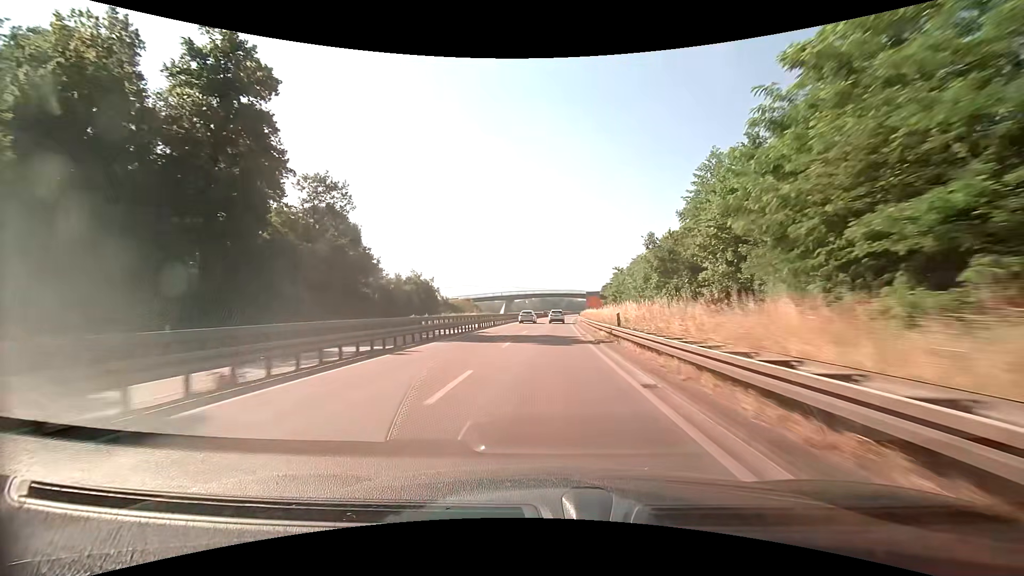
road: trunk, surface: asphalt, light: Day
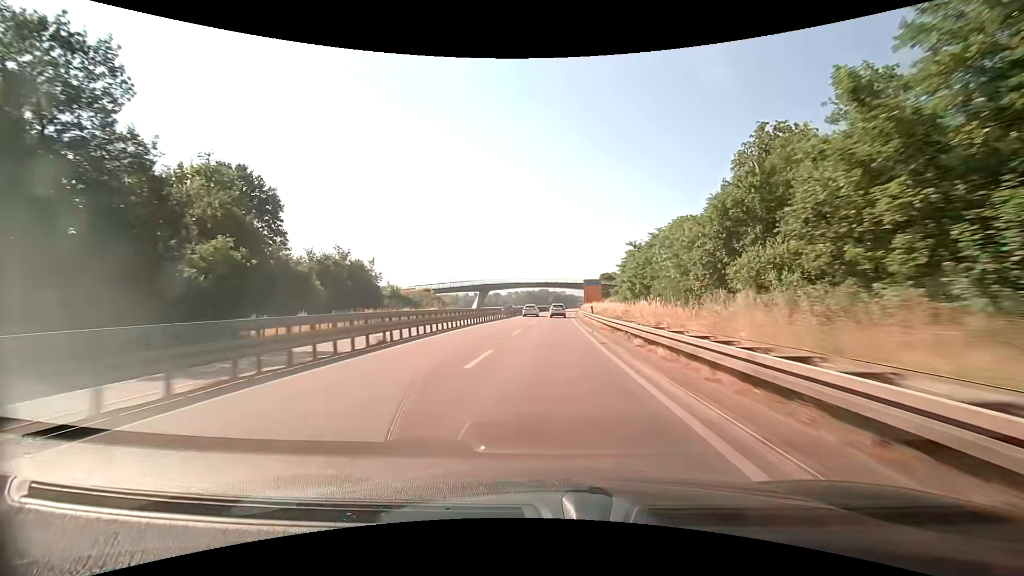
(+0.4, +32.6) m; +1°
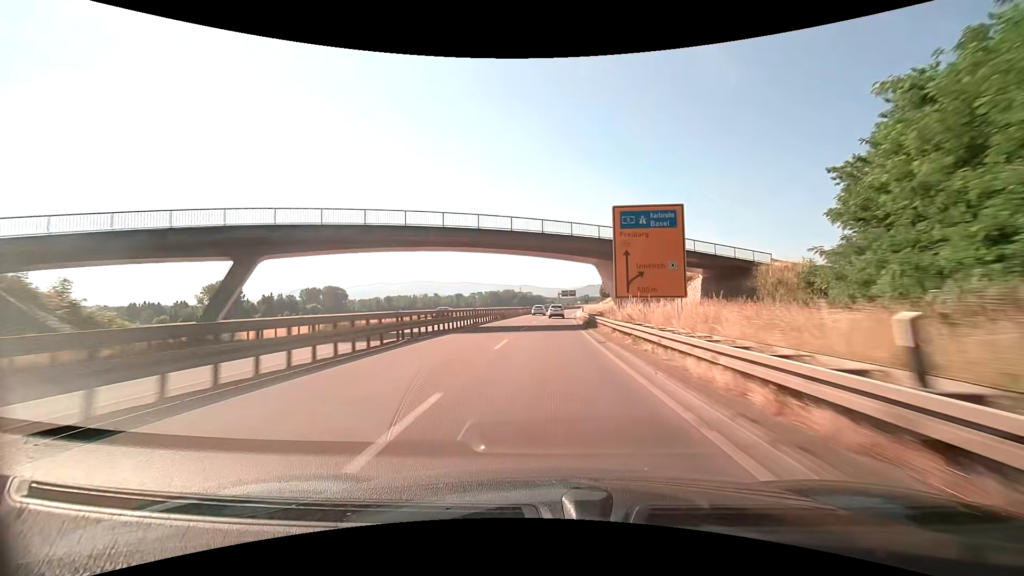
(+2.6, +78.5) m; +4°
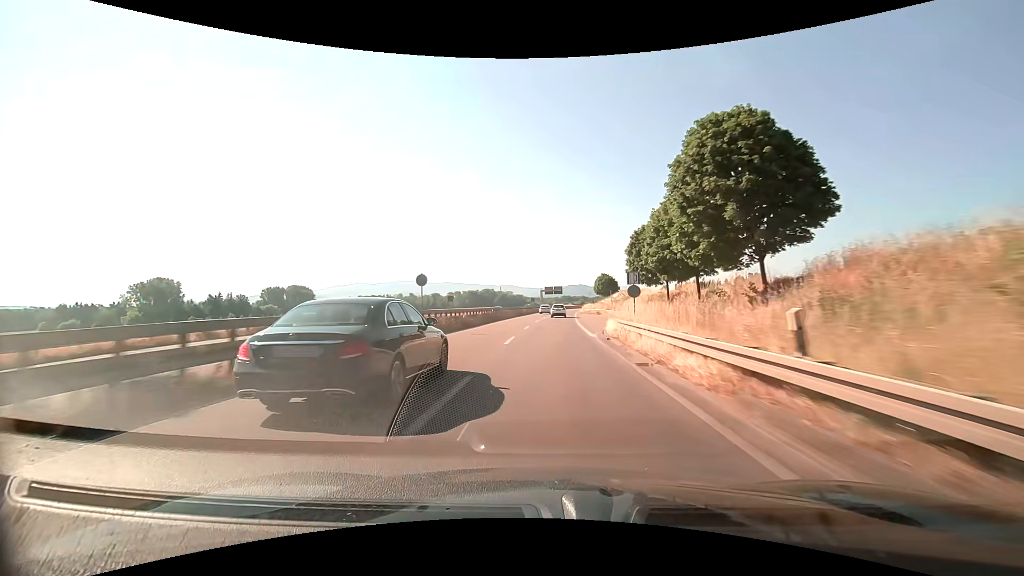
(+0.8, +46.2) m; +2°
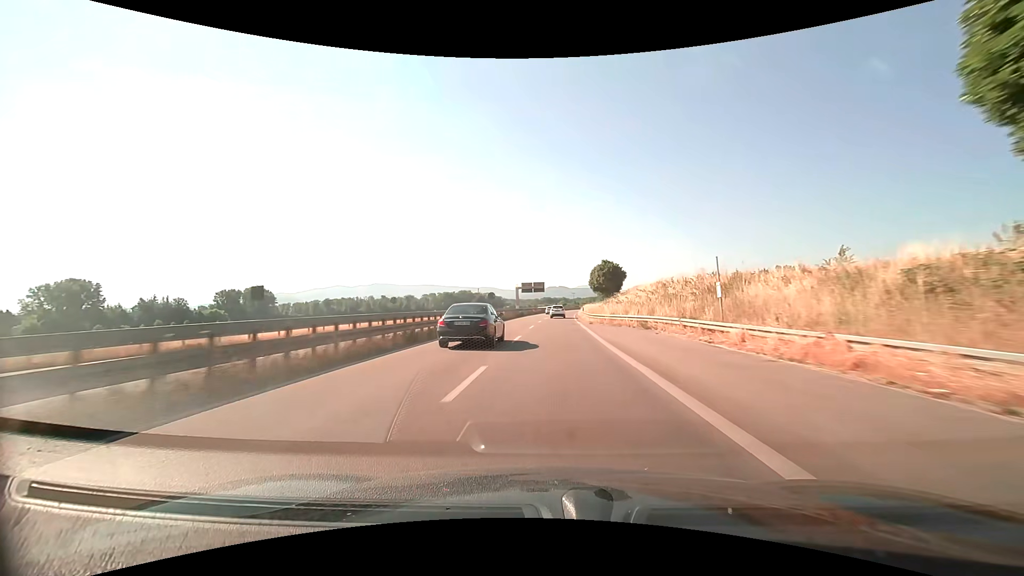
(+0.8, +46.0) m; +2°
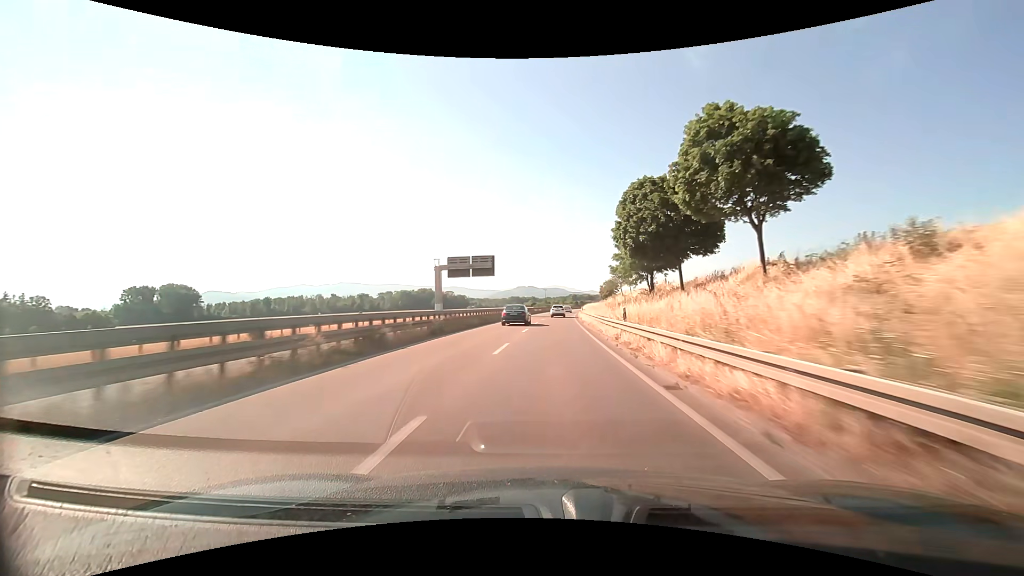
(+2.7, +76.8) m; +4°
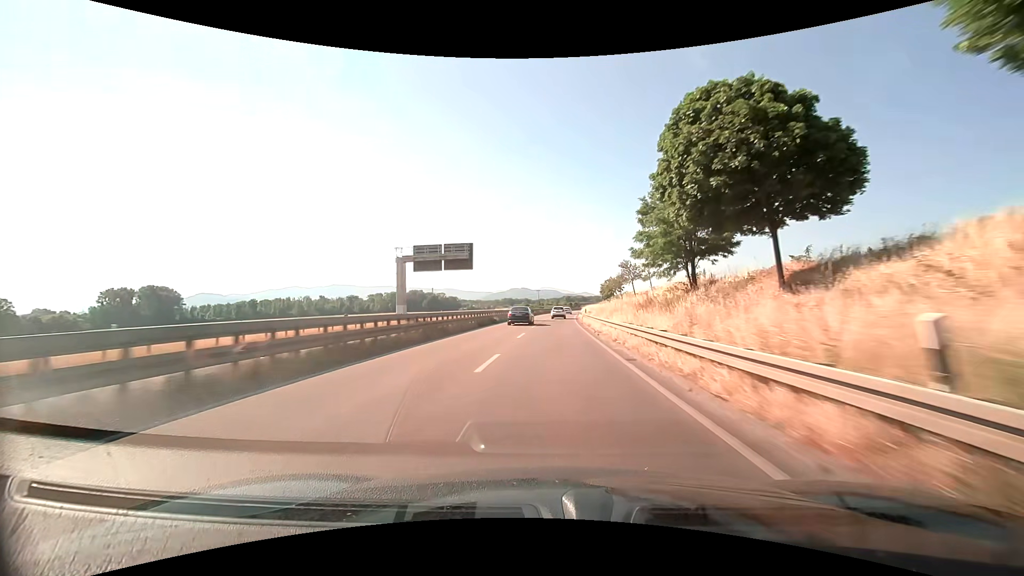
(+0.1, +15.5) m; +1°
(0, +10) (0, +20) (+1, +30) (+1, +40) (+1, +50) (+2, +60) (+2, +70) (+3, +80) (+4, +90) (+5, +100) m
